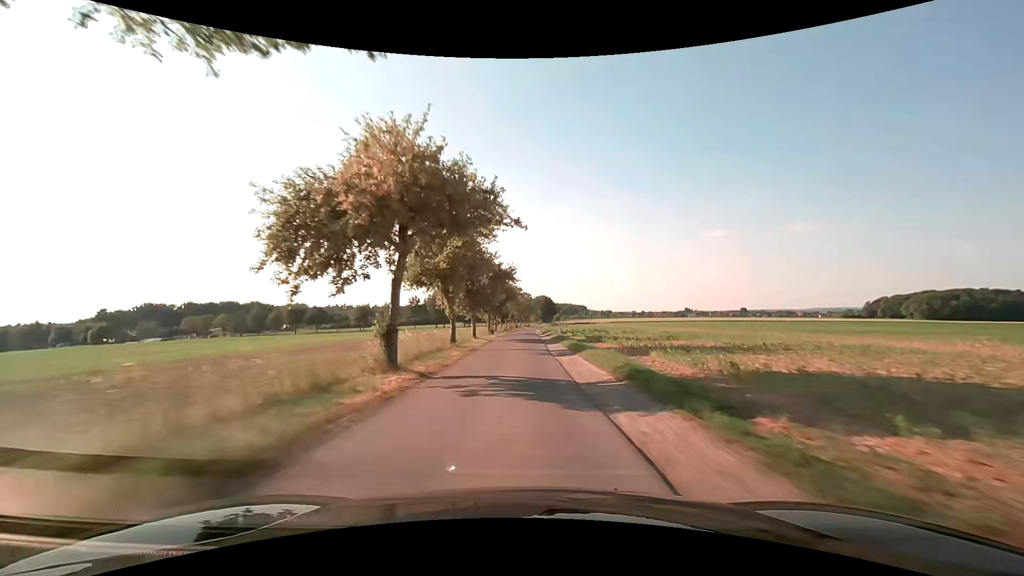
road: unclassified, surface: asphalt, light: Day
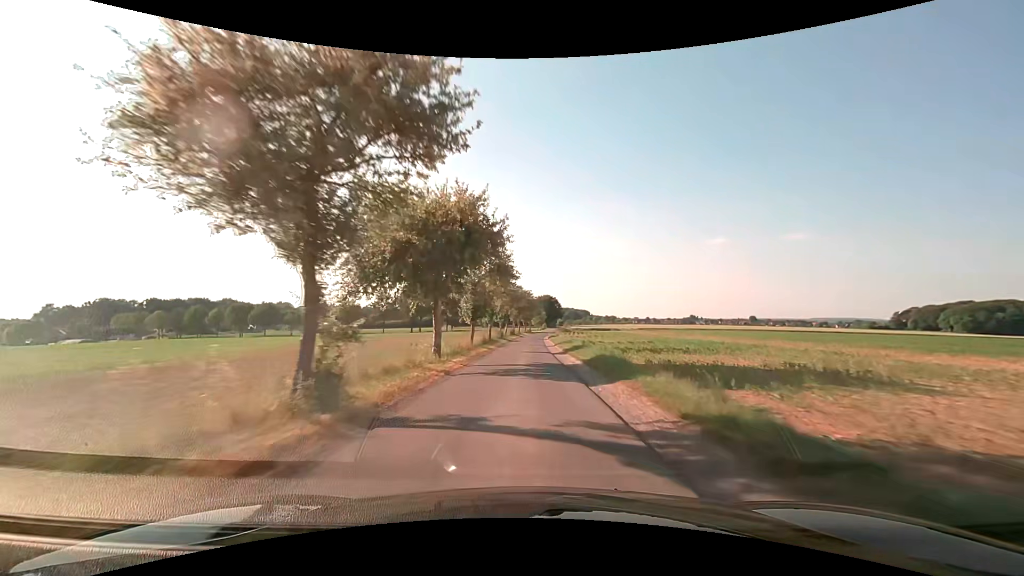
(-0.3, +43.6) m; 0°
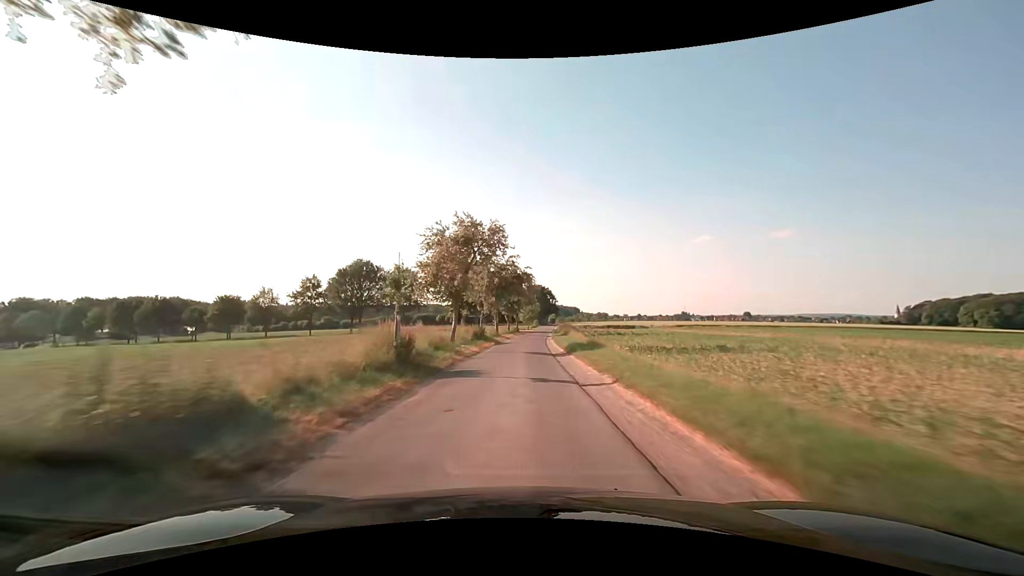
(+0.7, +43.8) m; +2°
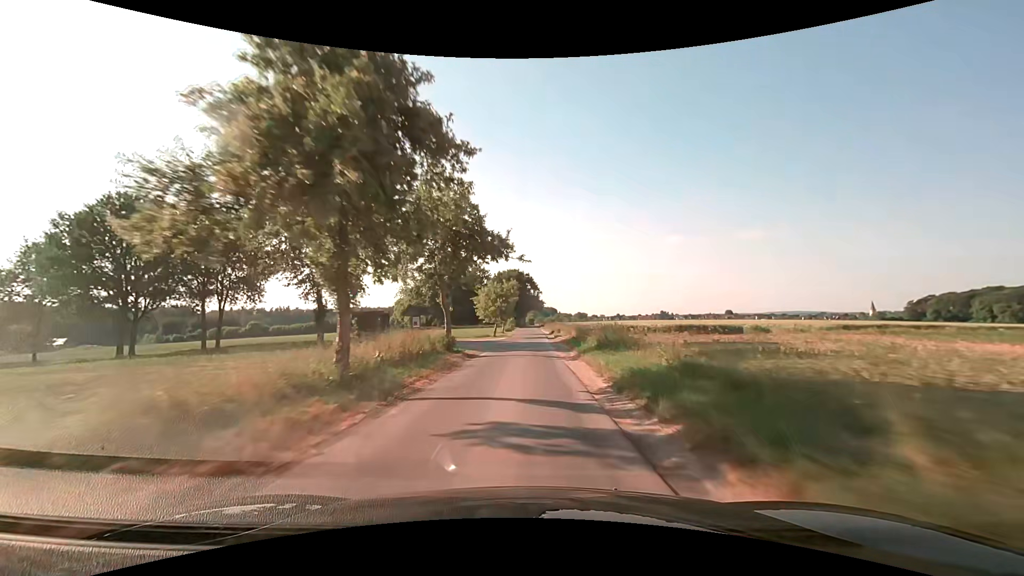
(+1.0, +54.7) m; +3°
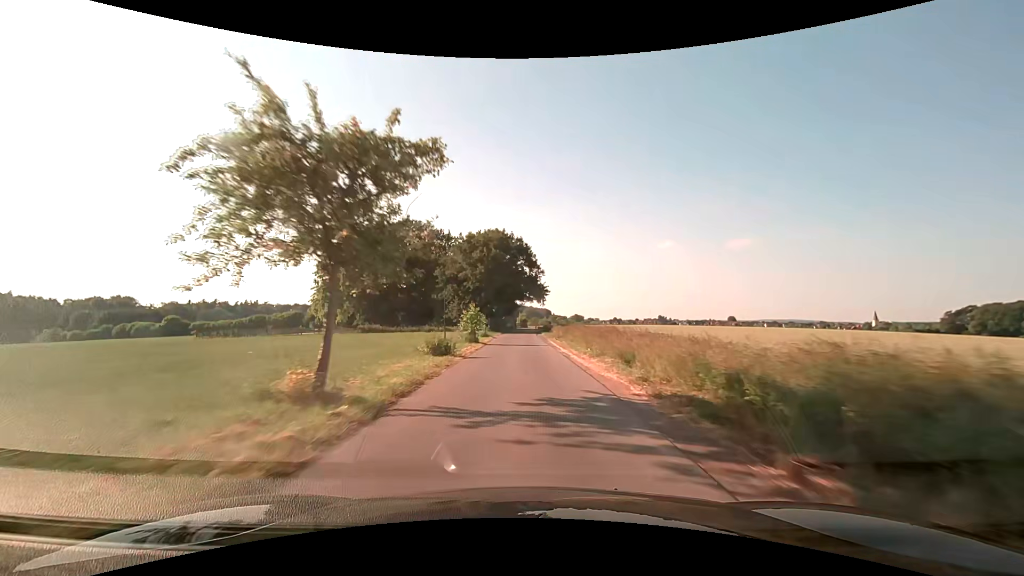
(+0.5, +54.2) m; +1°
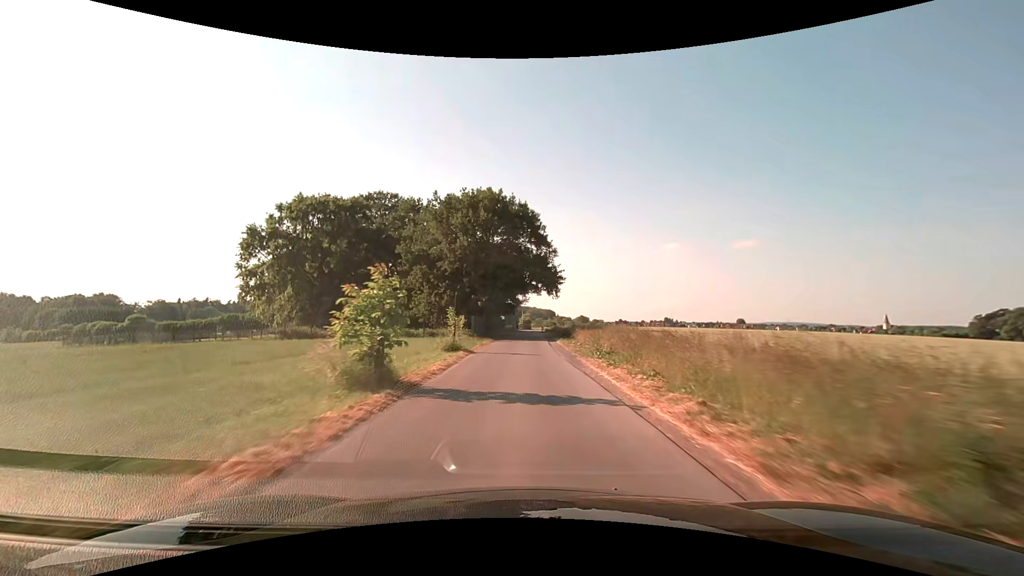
(0.0, +21.6) m; 0°
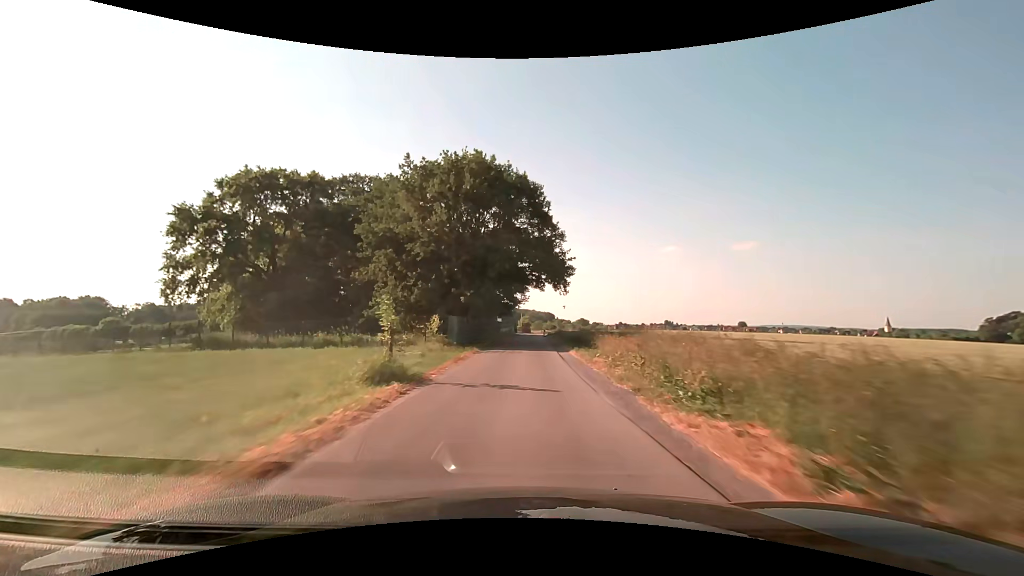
(0.0, +10.8) m; 0°
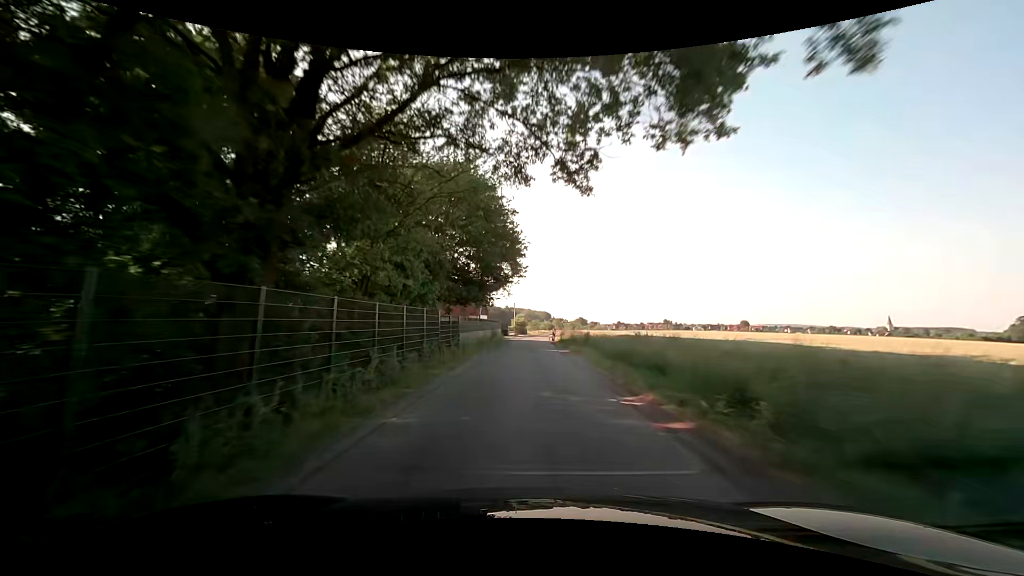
(+0.2, +32.1) m; +1°
(0, +10) (0, +20) (0, +30) (0, +40) (+1, +50) (+1, +60) (+1, +70) (+2, +80) (+2, +90) (+3, +100) m
